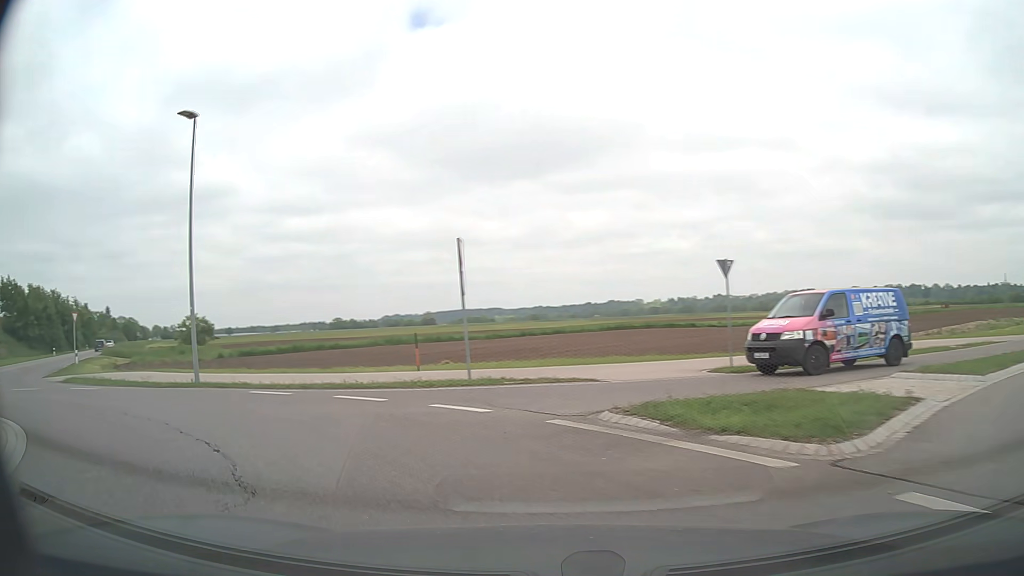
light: Day
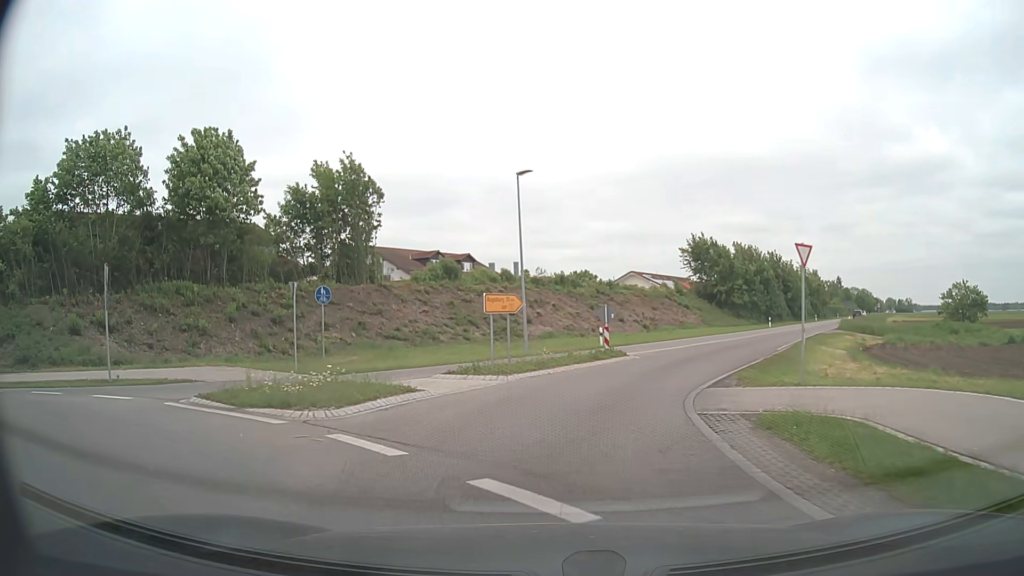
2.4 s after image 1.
(-11.2, +14.9) m; -64°
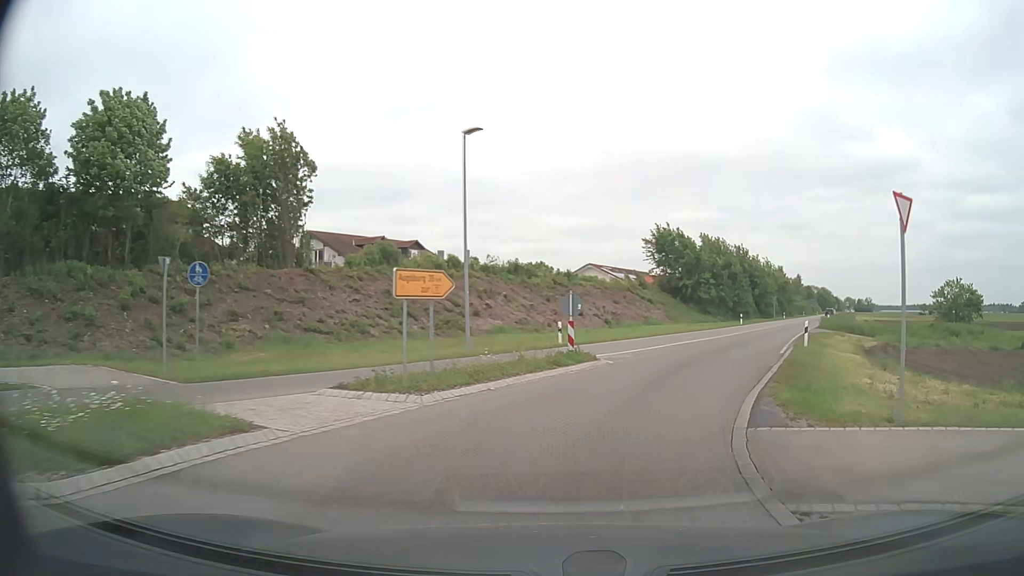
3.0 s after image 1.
(+0.1, +6.0) m; +3°
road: secondary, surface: asphalt
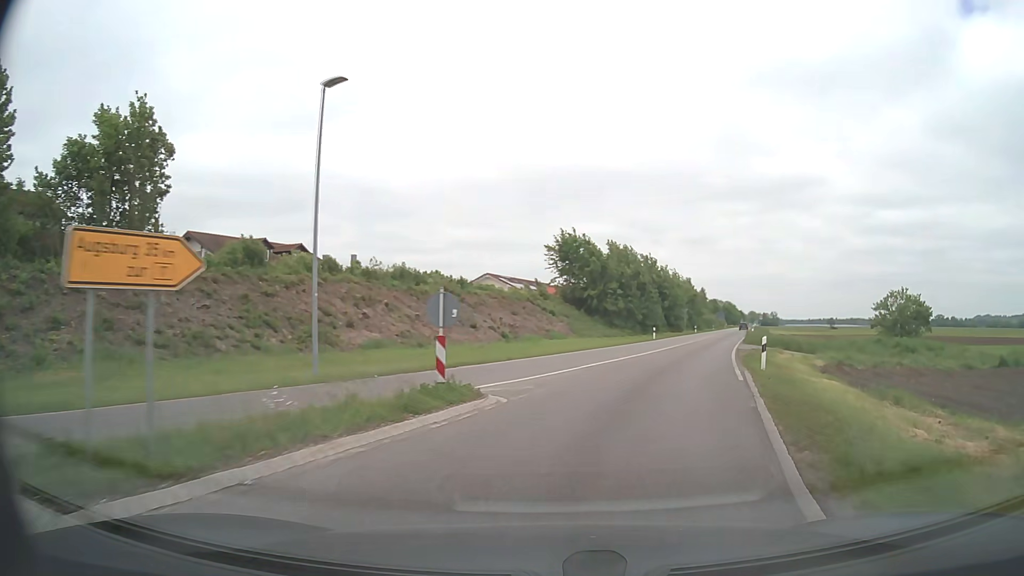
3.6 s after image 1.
(+0.6, +6.6) m; +9°
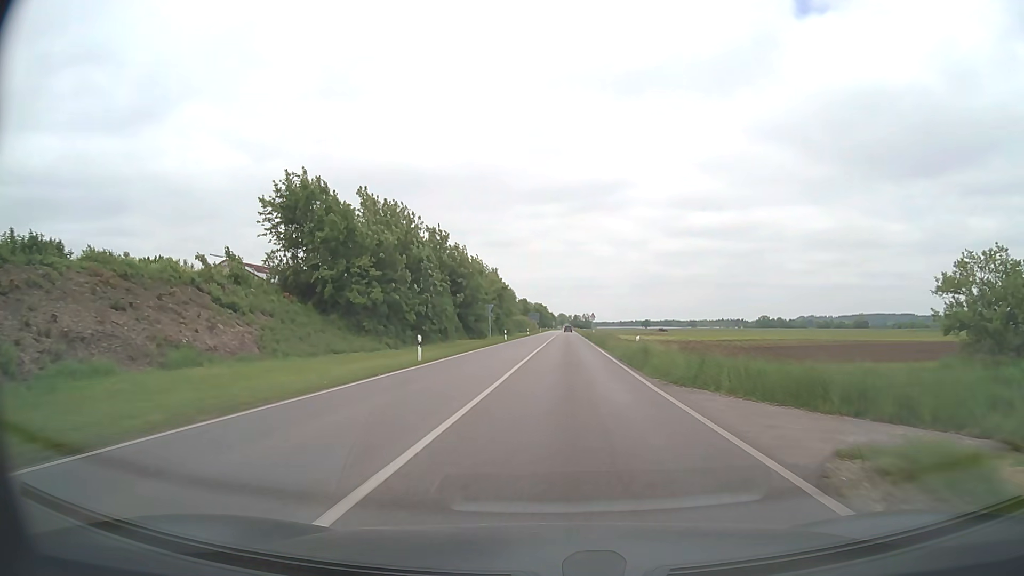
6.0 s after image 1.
(+6.8, +32.5) m; +17°
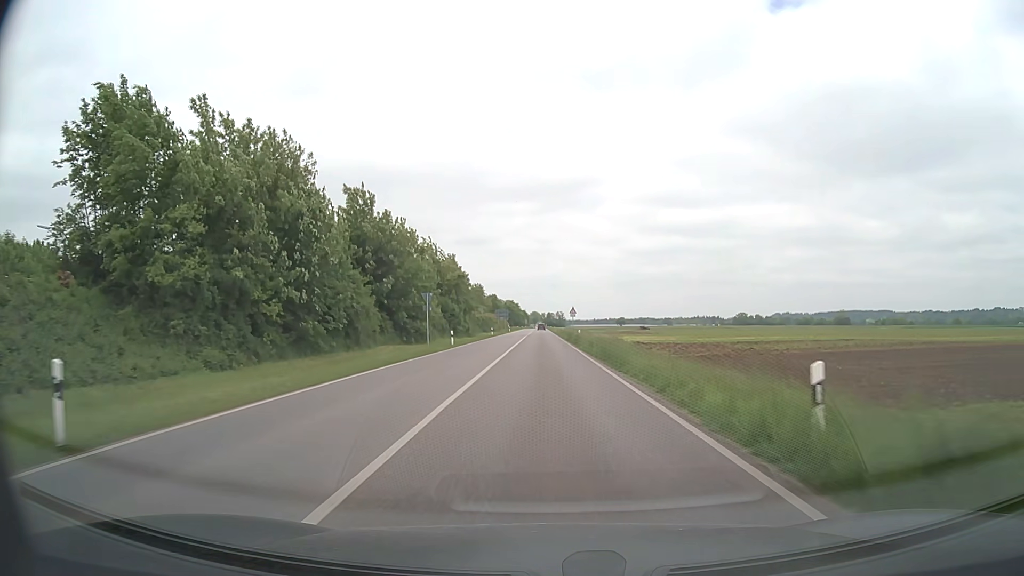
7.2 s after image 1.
(+0.5, +20.7) m; +2°
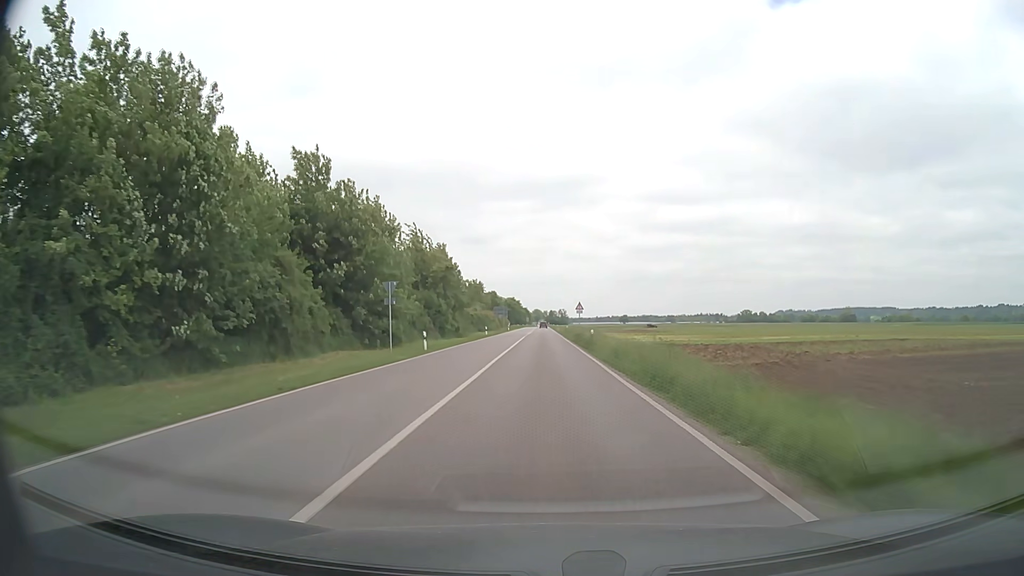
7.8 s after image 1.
(0.0, +11.1) m; 0°
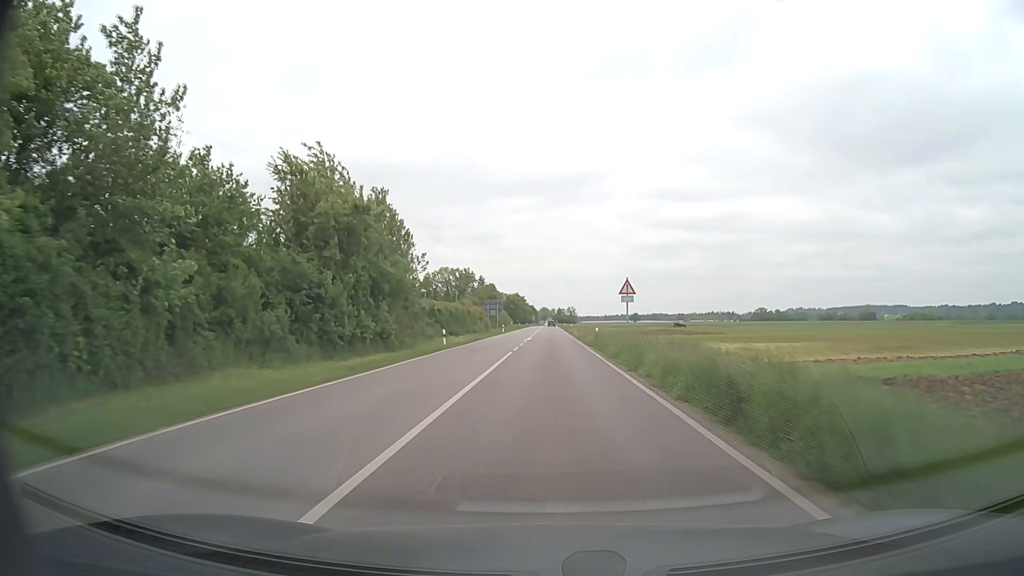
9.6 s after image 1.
(-0.2, +35.1) m; -1°
(0, +10) (0, +20) (0, +30) (0, +40) (0, +50) (0, +60) (0, +70) (0, +80) (0, +90) (0, +100) m
